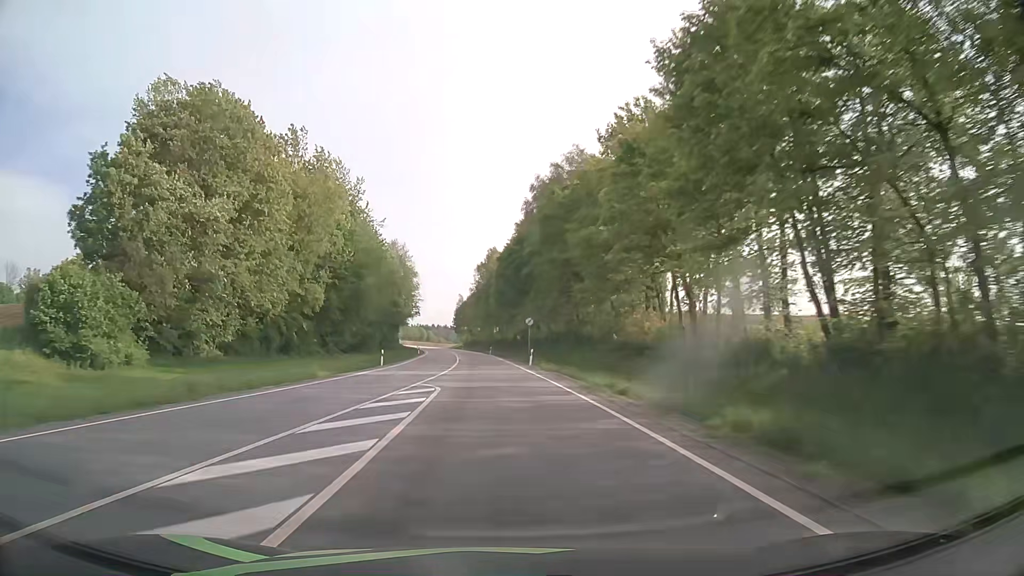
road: primary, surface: asphalt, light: Day
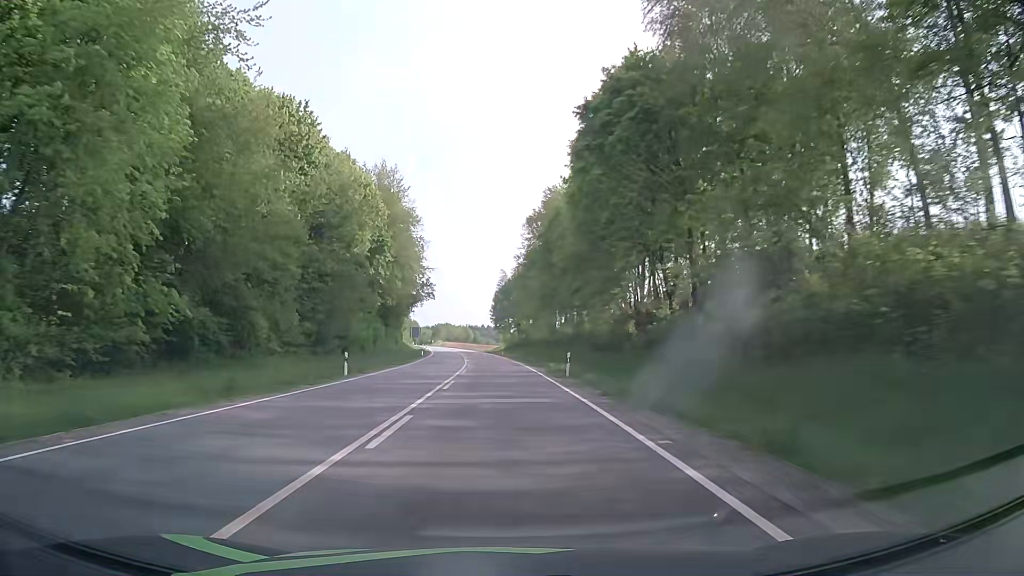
(-2.4, +63.5) m; -4°
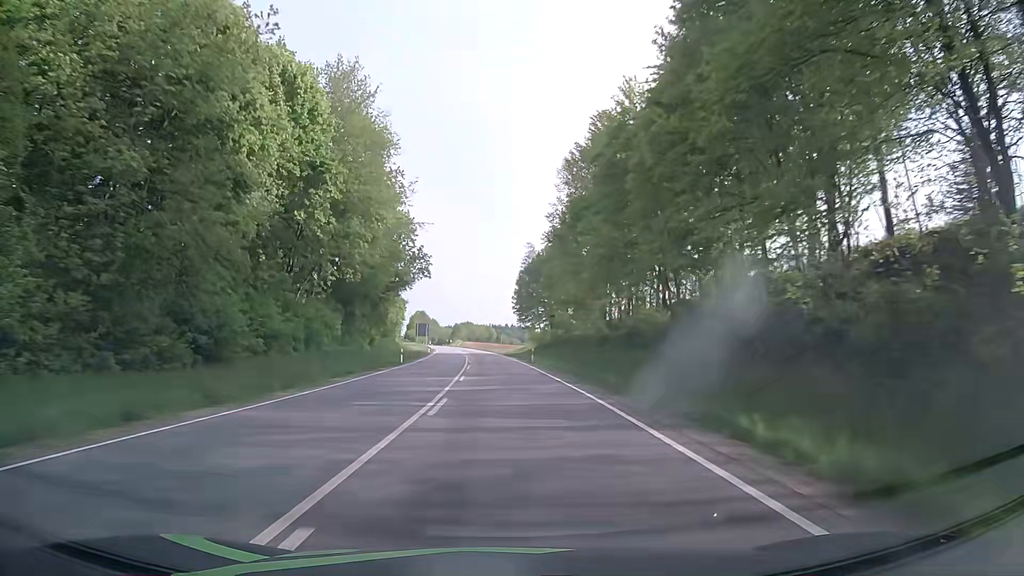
(-0.8, +32.0) m; -2°
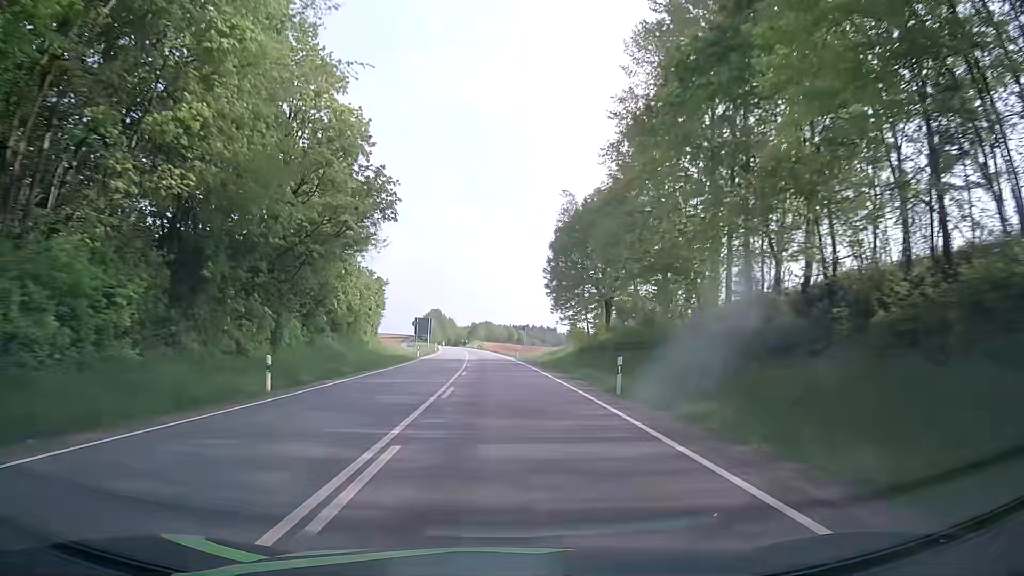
(-0.5, +32.1) m; -2°
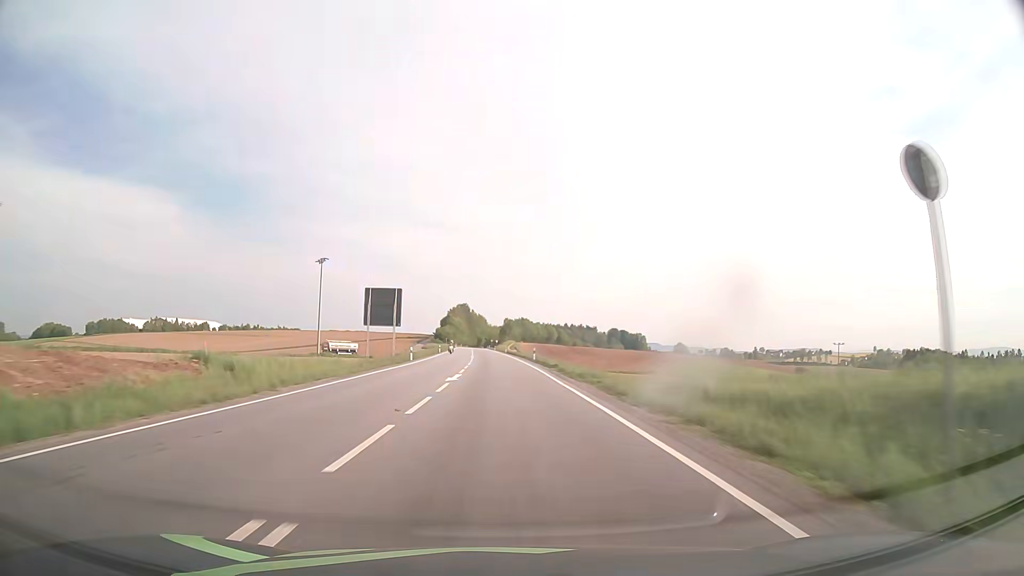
(-1.7, +64.1) m; -3°
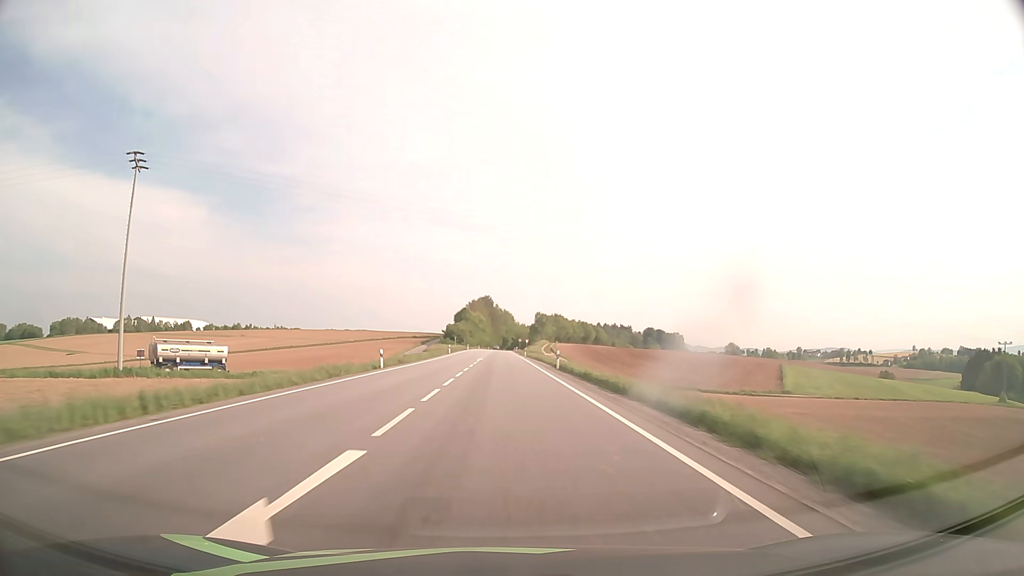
(-1.2, +63.4) m; -2°
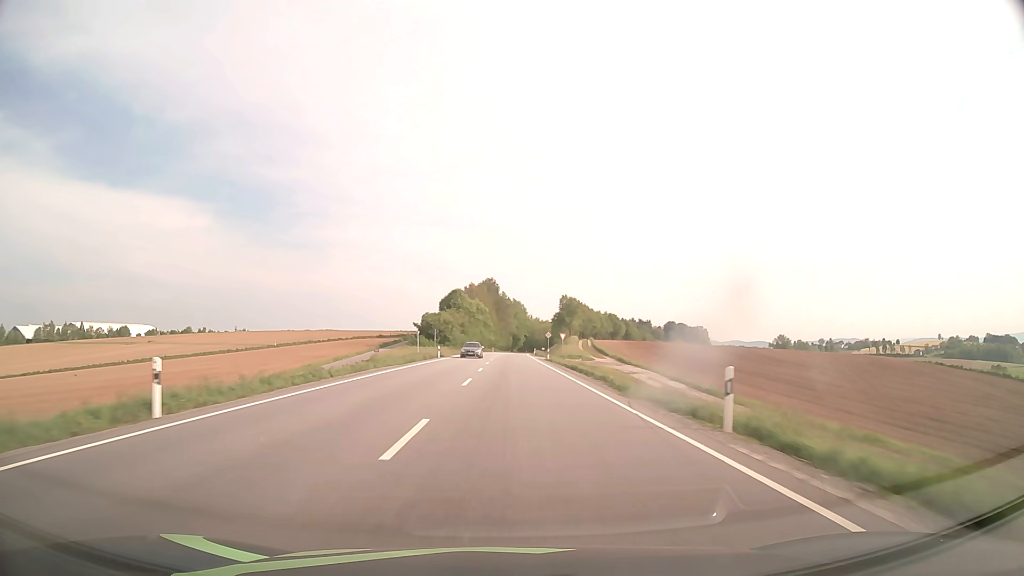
(-1.0, +77.8) m; -1°
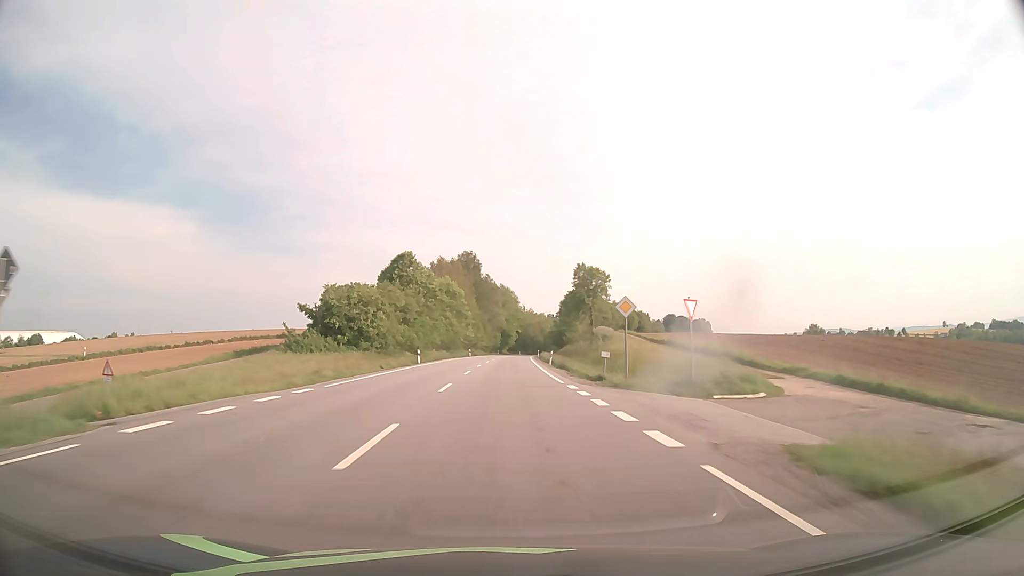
(+0.4, +61.4) m; +1°
(0, +10) (0, +20) (0, +30) (0, +40) (0, +50) (+1, +60) (+1, +70) (+1, +80) (+1, +90) (+2, +100) m
